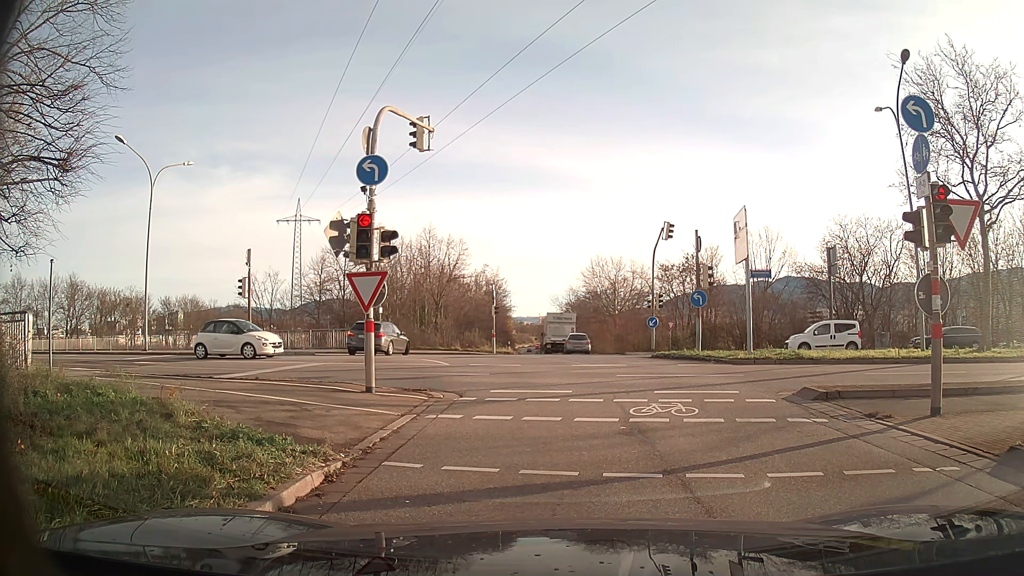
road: primary_link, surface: asphalt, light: Day
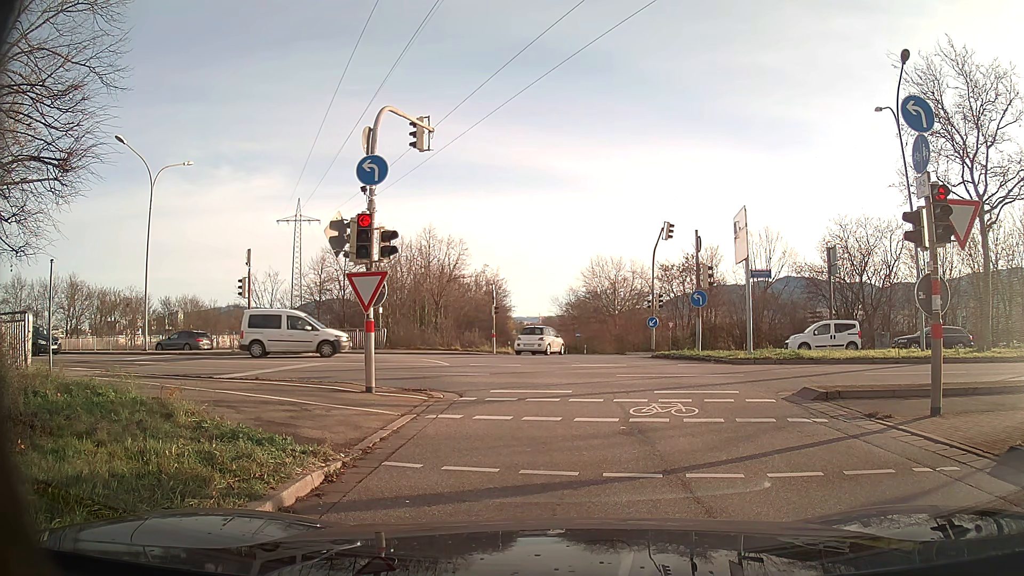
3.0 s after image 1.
(0.0, 0.0) m; 0°
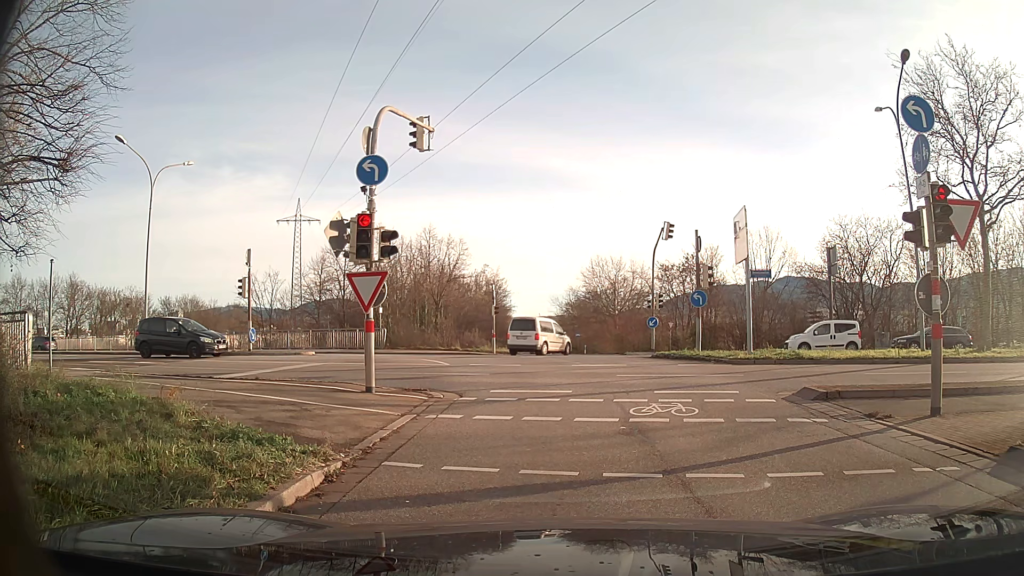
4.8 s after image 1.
(0.0, 0.0) m; 0°
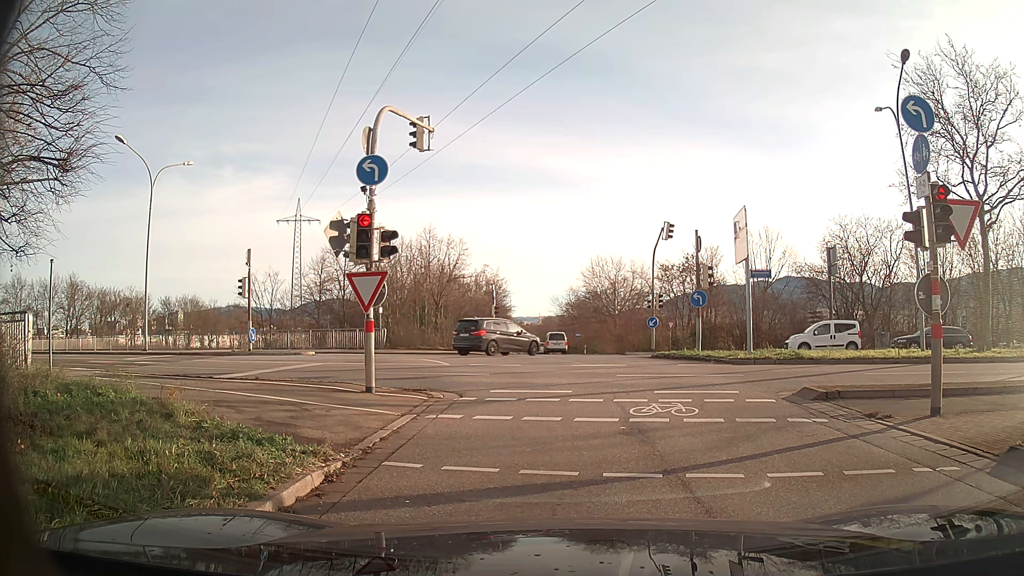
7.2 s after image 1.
(0.0, 0.0) m; 0°
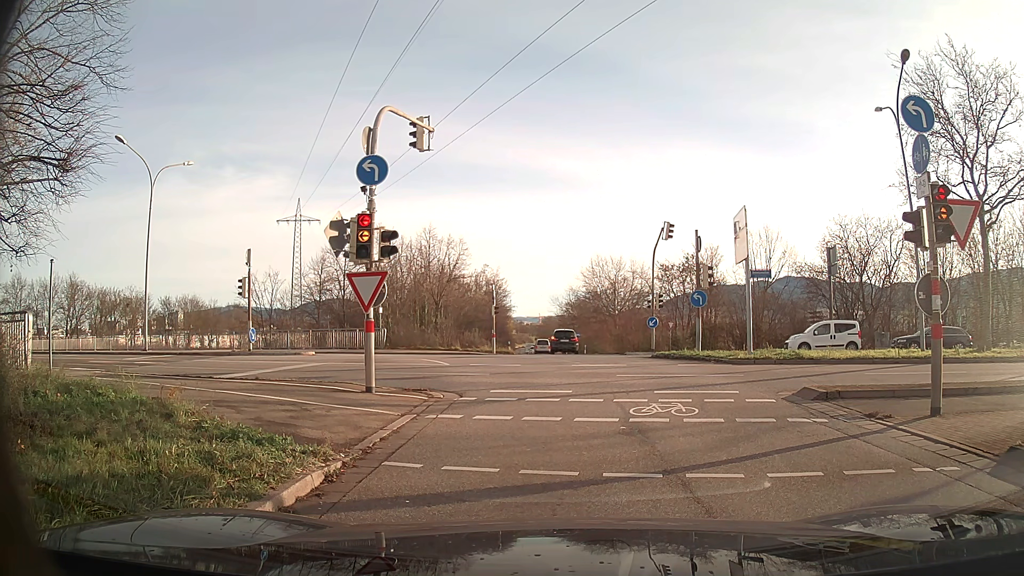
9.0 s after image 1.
(0.0, 0.0) m; 0°
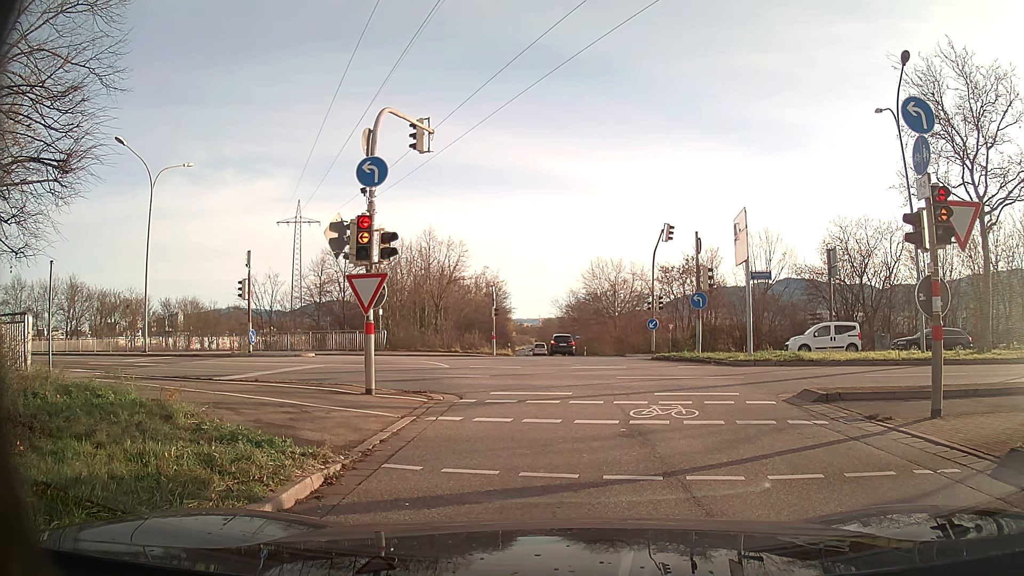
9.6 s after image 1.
(0.0, 0.0) m; 0°
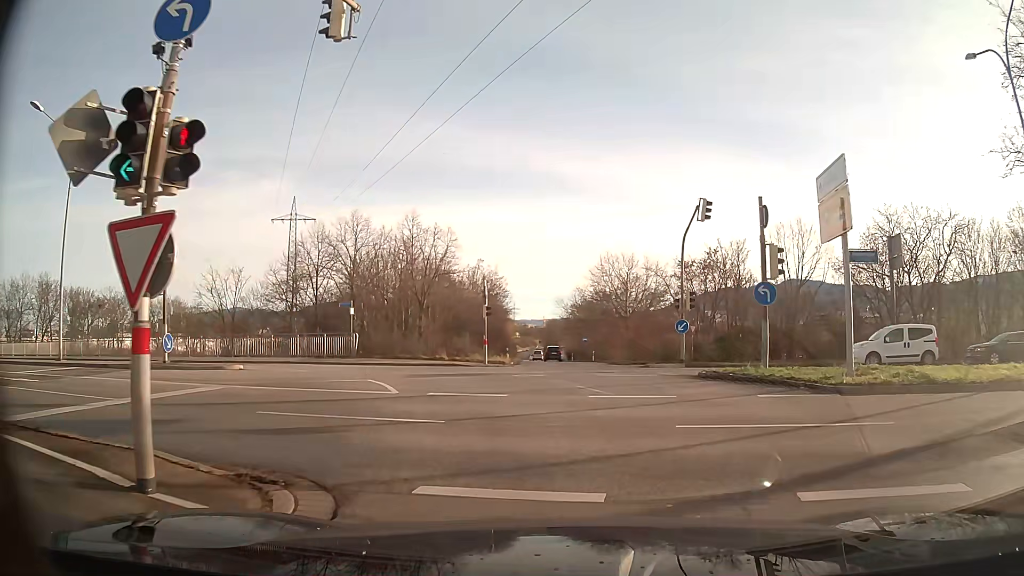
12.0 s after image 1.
(-0.1, +7.9) m; -2°
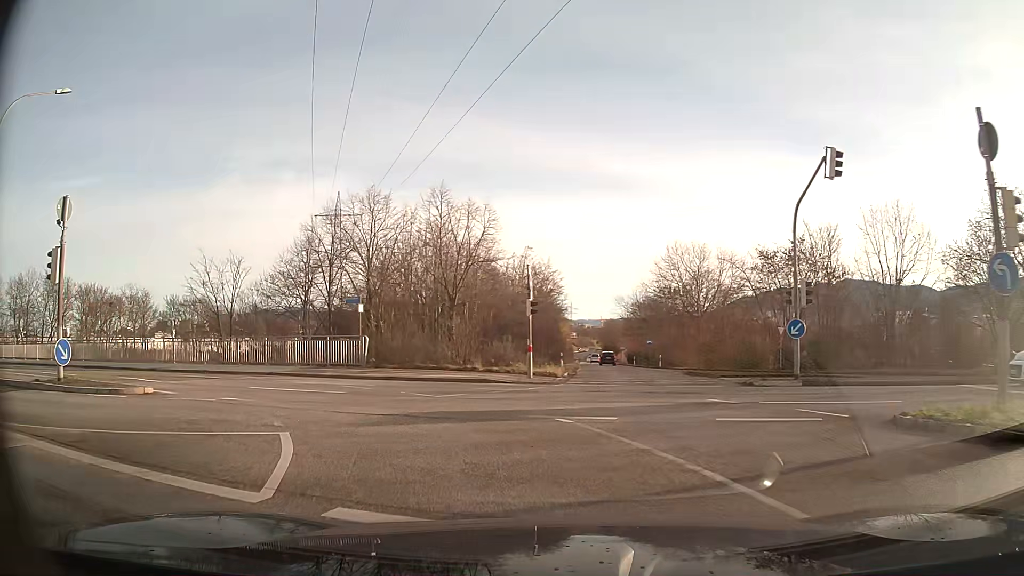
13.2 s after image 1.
(-0.4, +8.2) m; -8°
(-2, +10) (-8, +17) (-17, +22) (-27, +25) (-36, +28) (-46, +31) (-55, +34) (-65, +37) (-74, +40) (-84, +44) m
